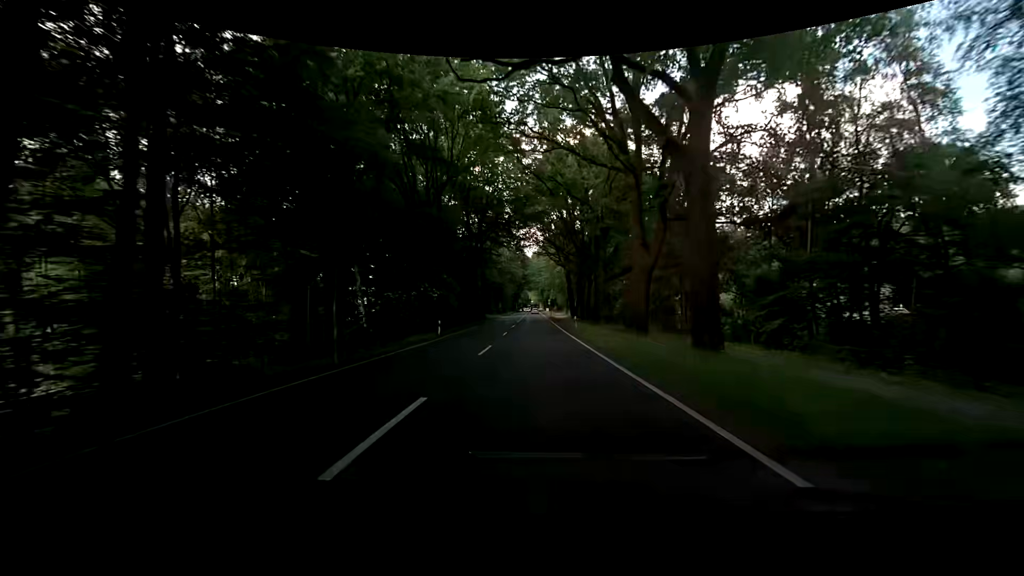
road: primary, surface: asphalt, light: Day
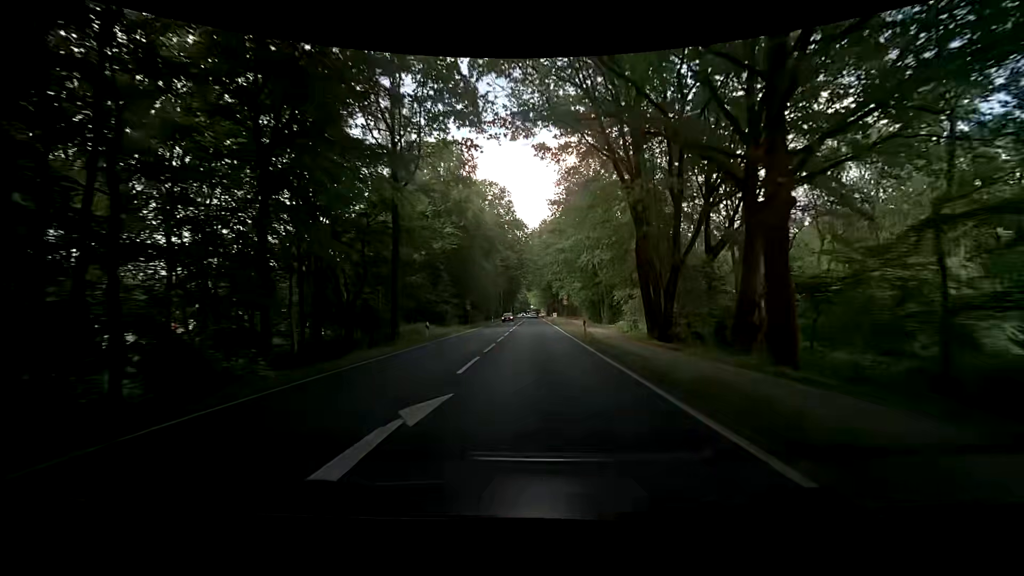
(+0.1, +54.6) m; +1°
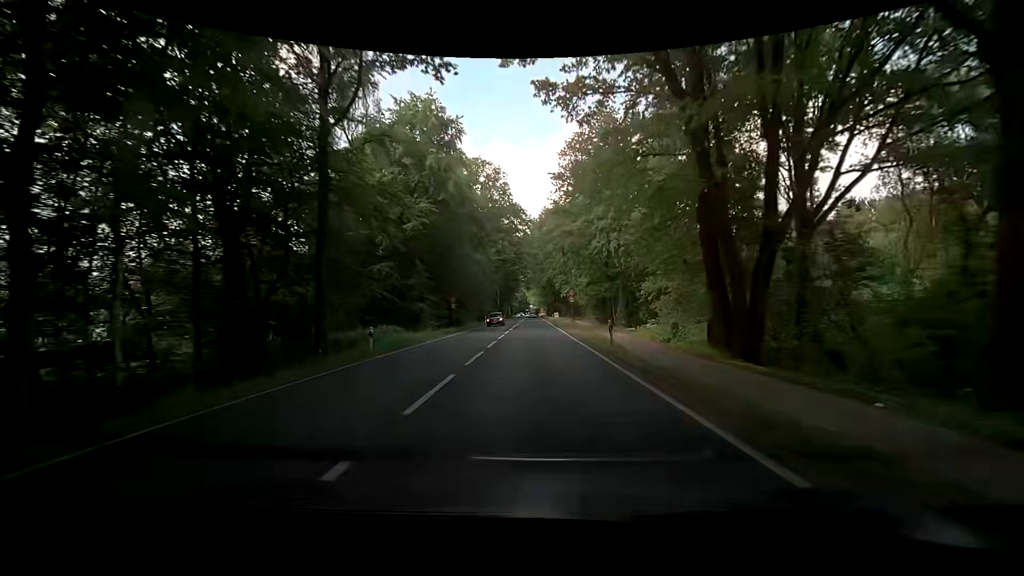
(0.0, +10.6) m; 0°
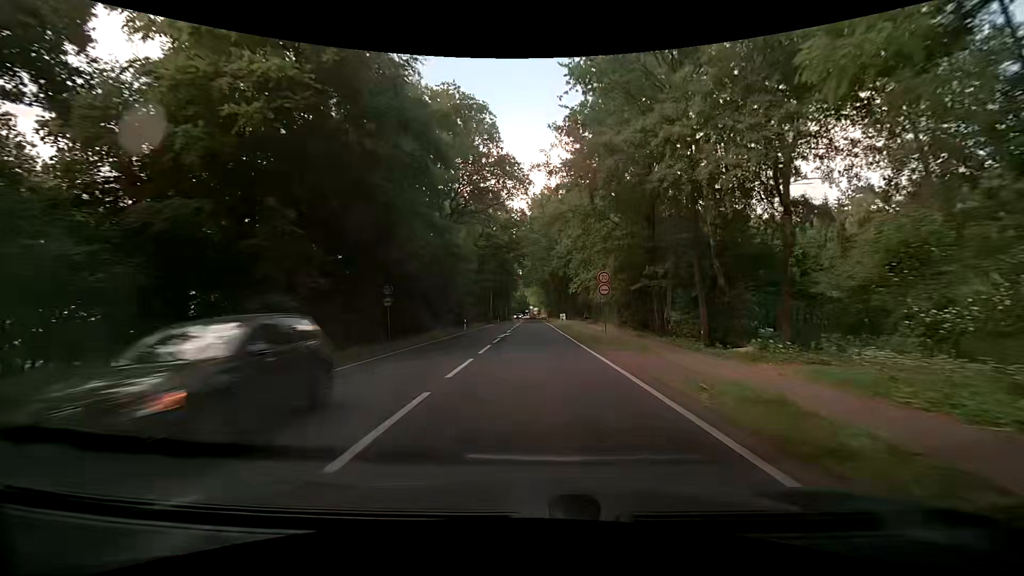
(0.0, +21.0) m; 0°
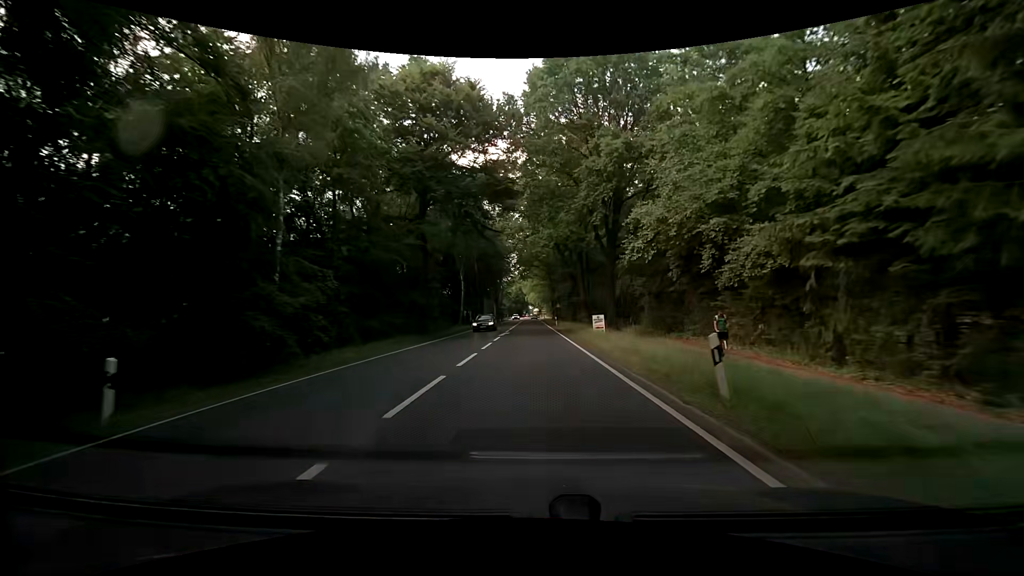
(+0.1, +41.5) m; +1°
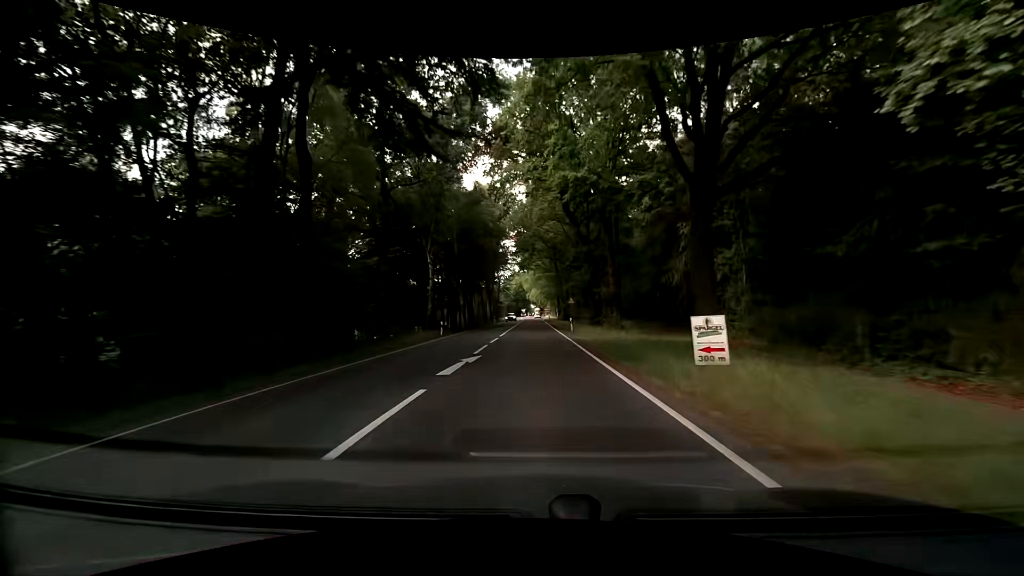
(-0.2, +20.7) m; 0°
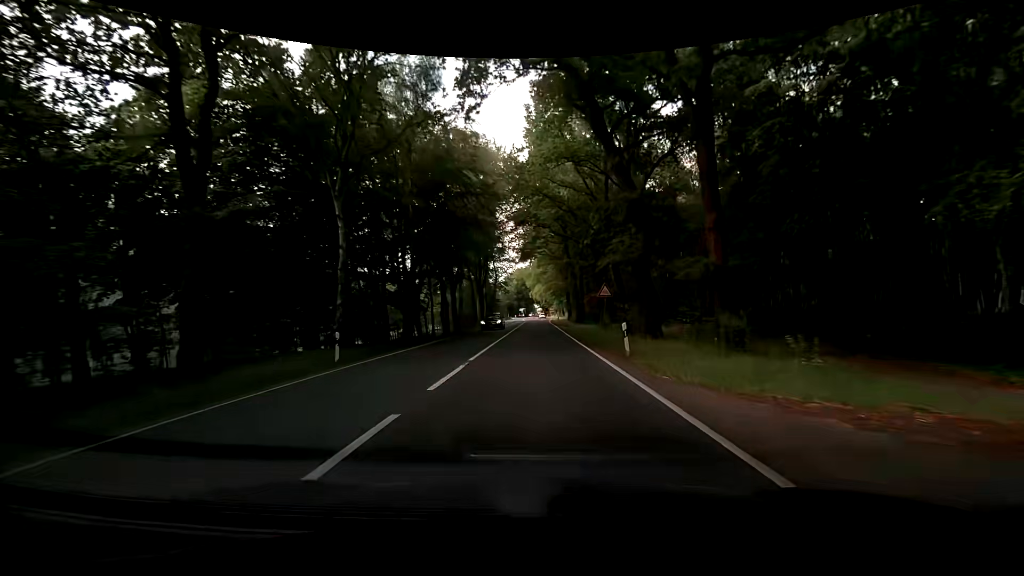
(-0.1, +20.5) m; +2°
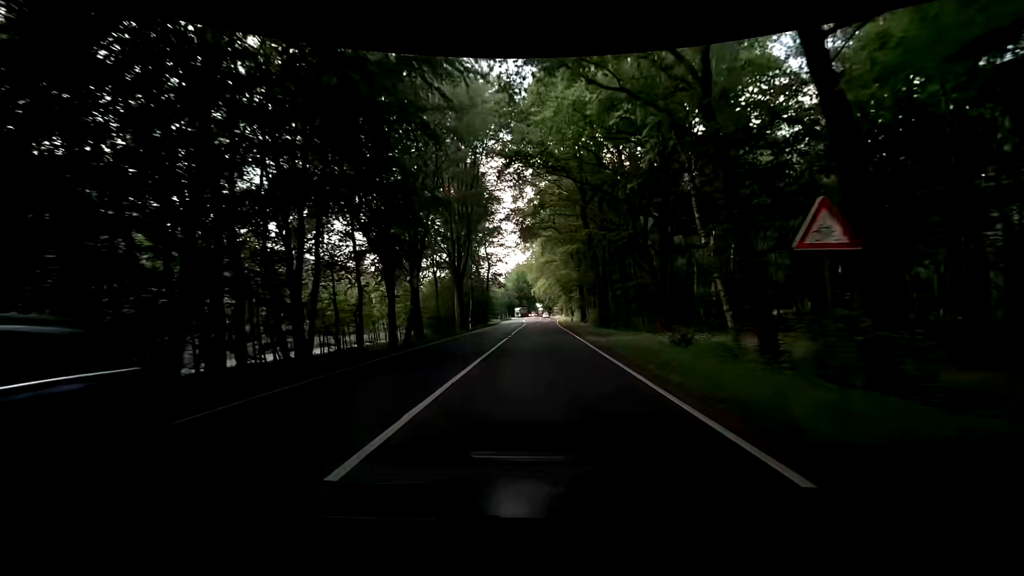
(-0.8, +20.3) m; -2°
